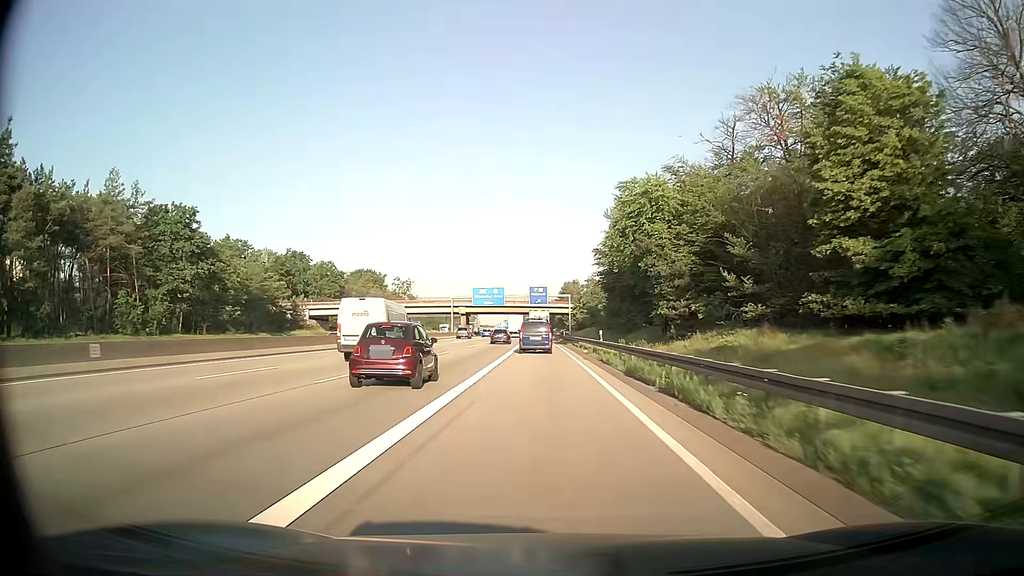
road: motorway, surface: asphalt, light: Day
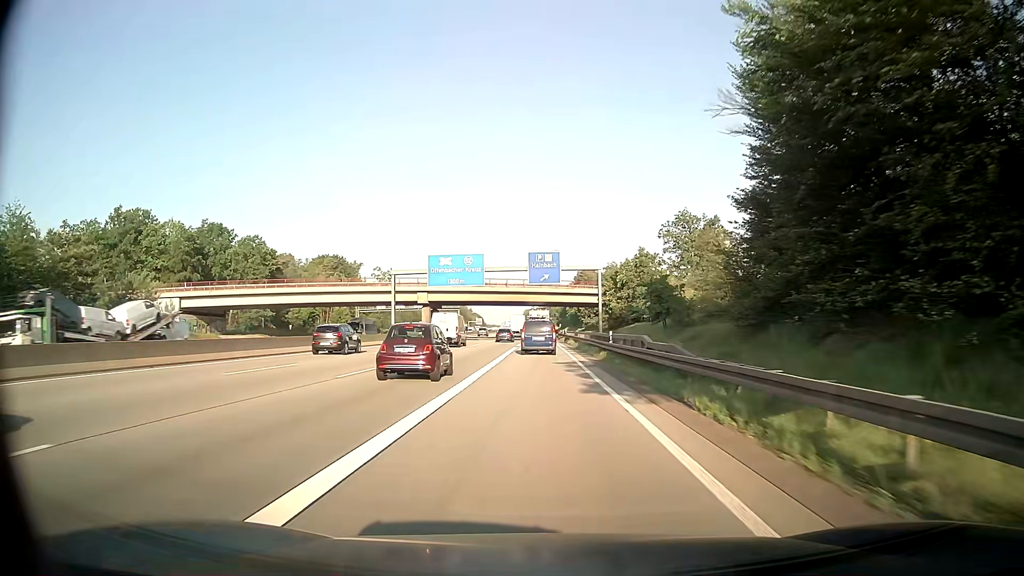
(-0.5, +52.6) m; -1°
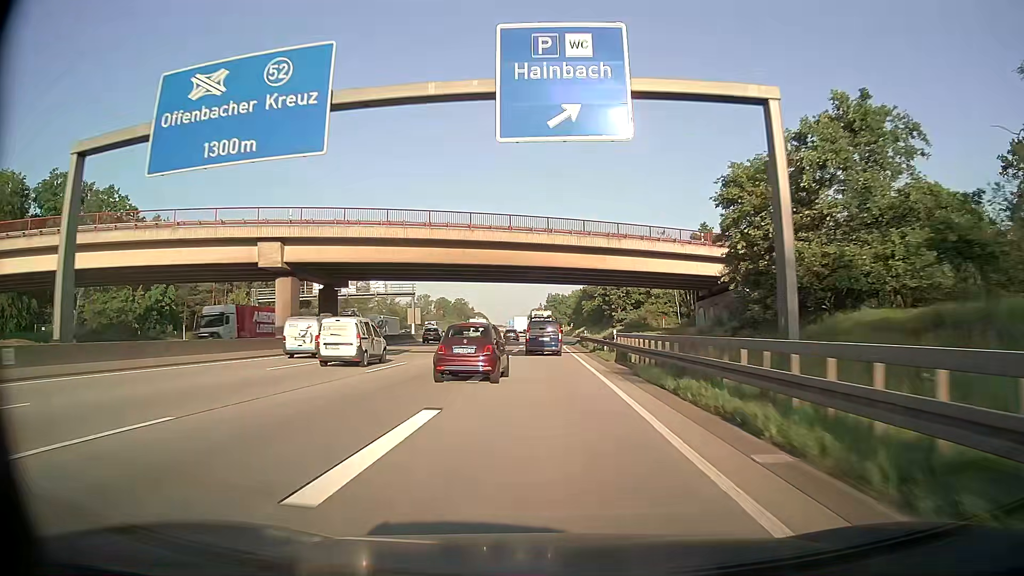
(-0.3, +51.7) m; -1°
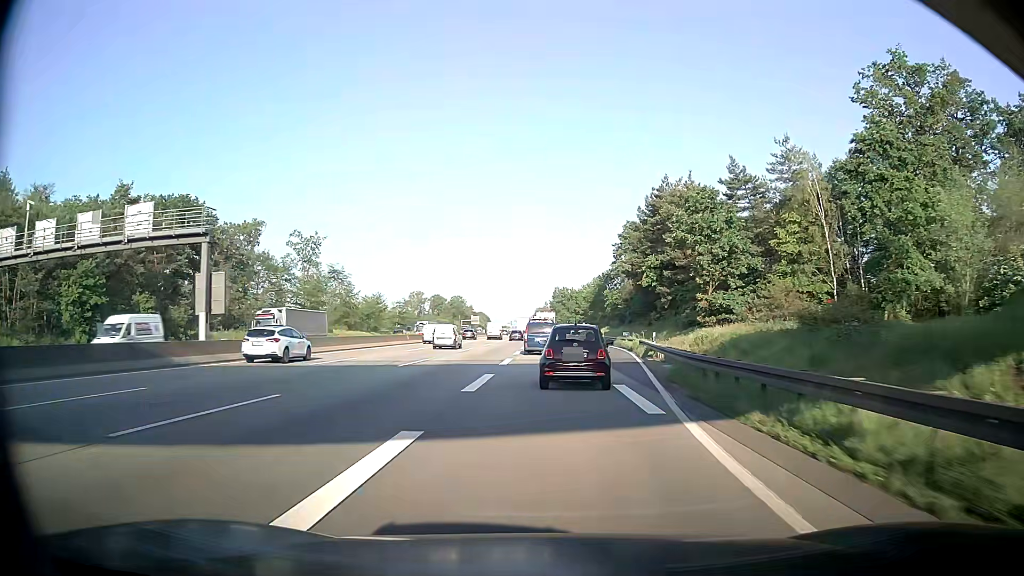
(+0.1, +50.4) m; 0°
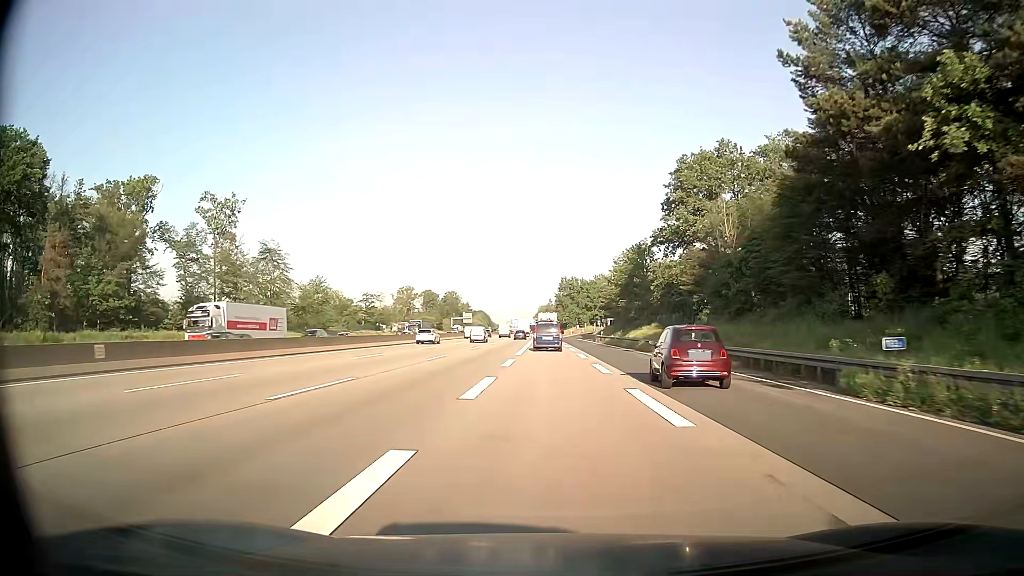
(-0.4, +49.5) m; -1°
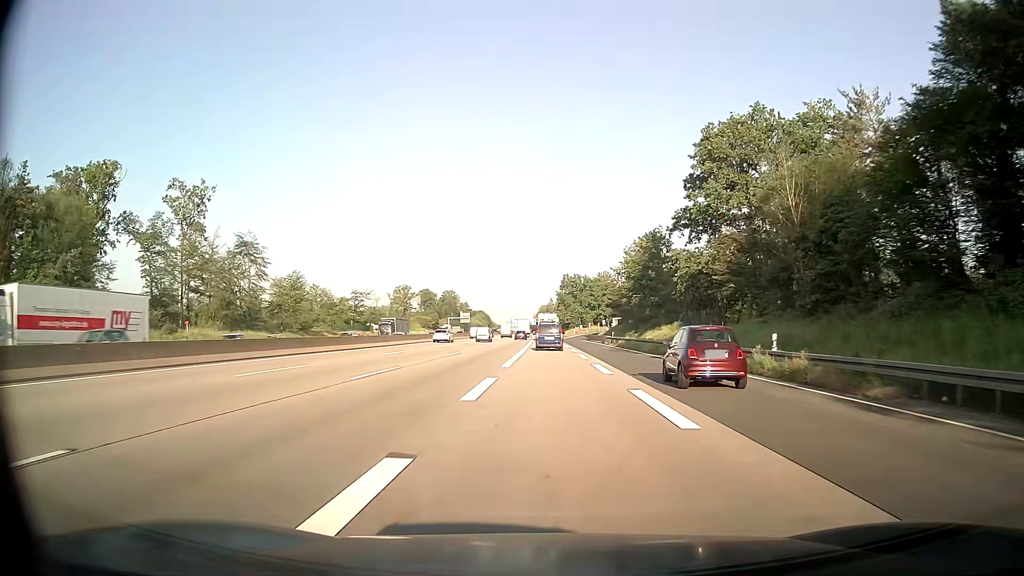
(0.0, +12.4) m; 0°
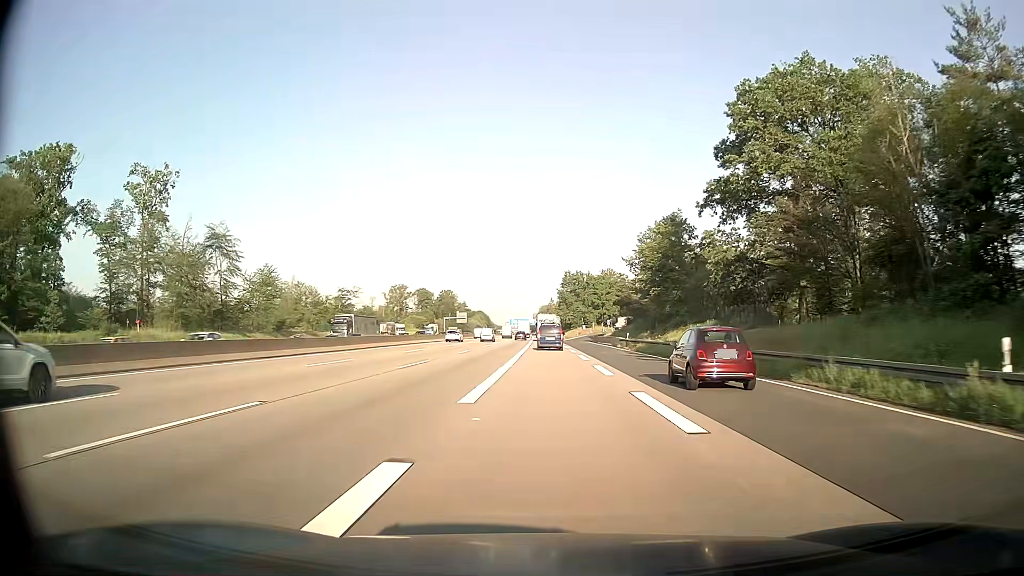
(0.0, +12.4) m; 0°
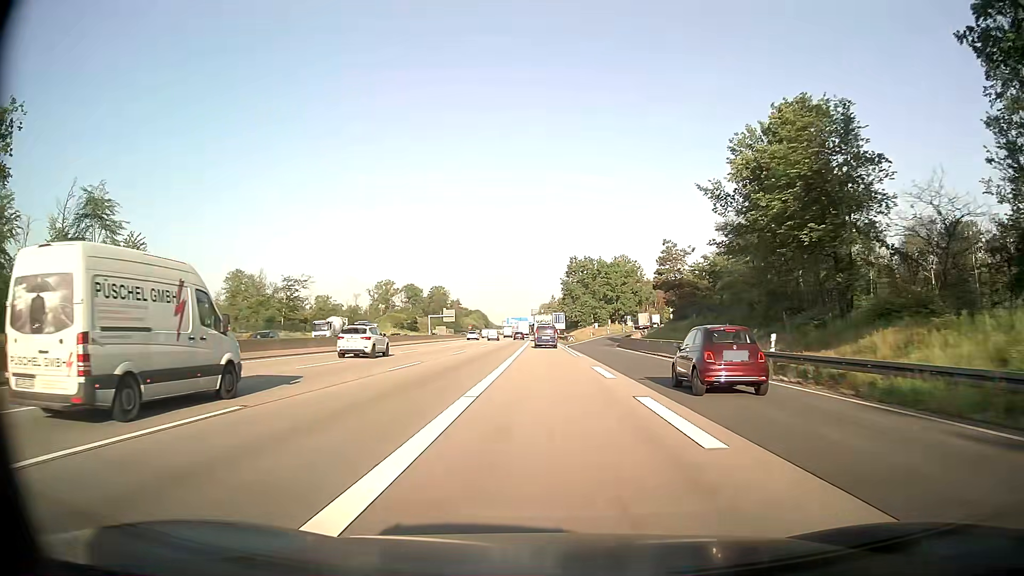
(0.0, +37.2) m; 0°
(0, +10) (0, +20) (0, +30) (0, +40) (0, +50) (0, +60) (0, +70) (0, +80) (0, +90) (0, +100) m
